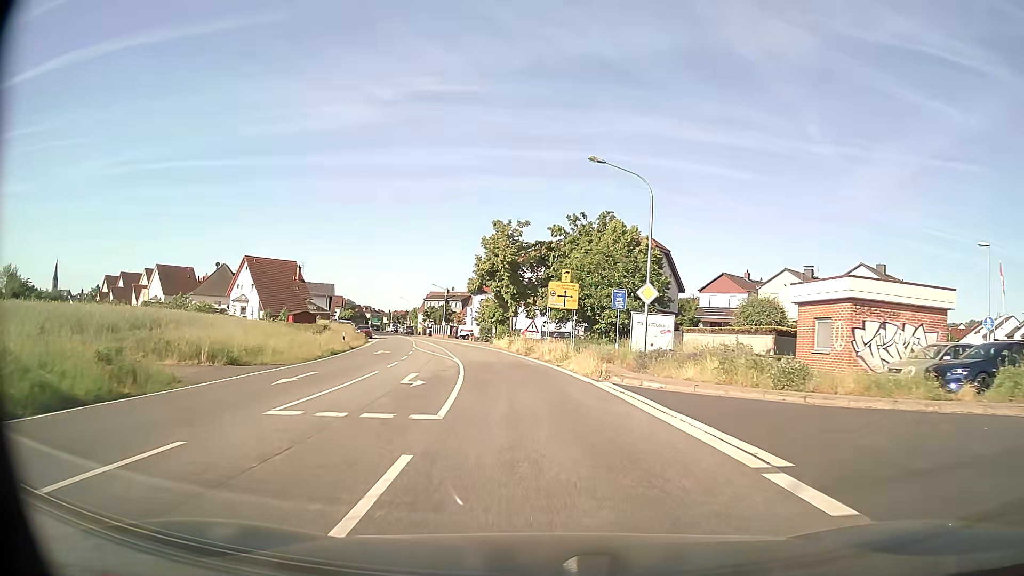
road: secondary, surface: asphalt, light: Day
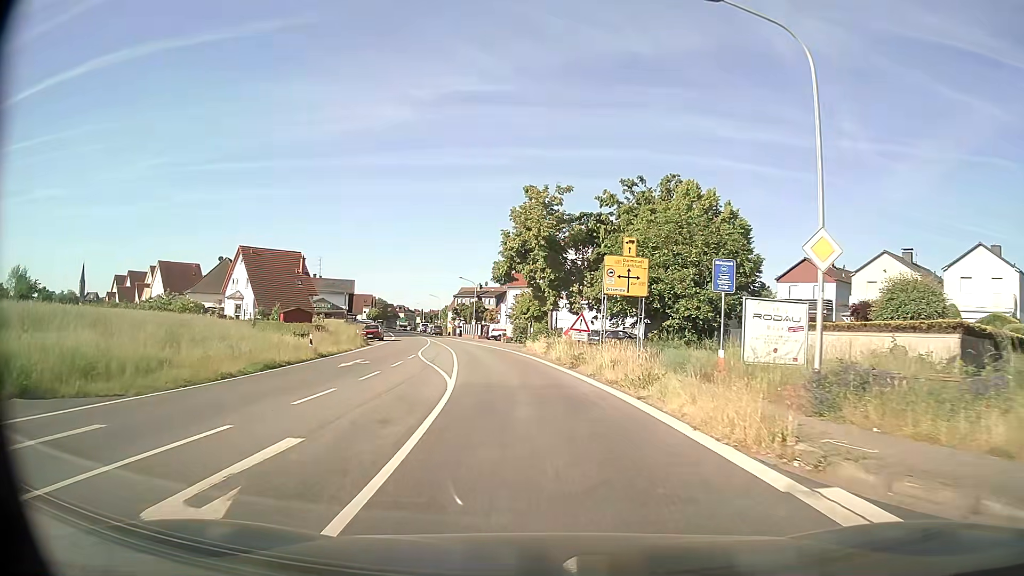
(-0.3, +13.0) m; -3°
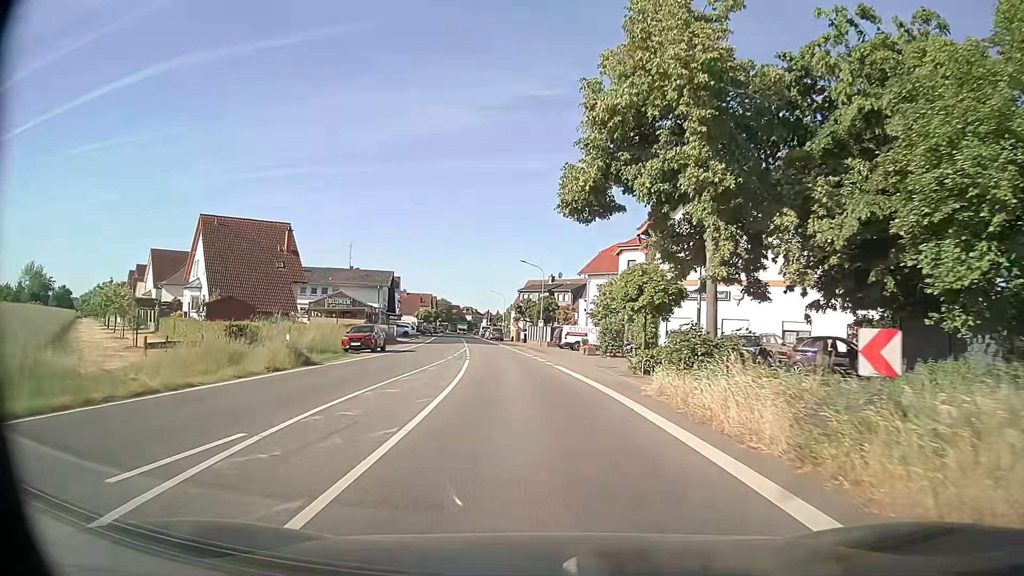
(-1.5, +25.2) m; -6°
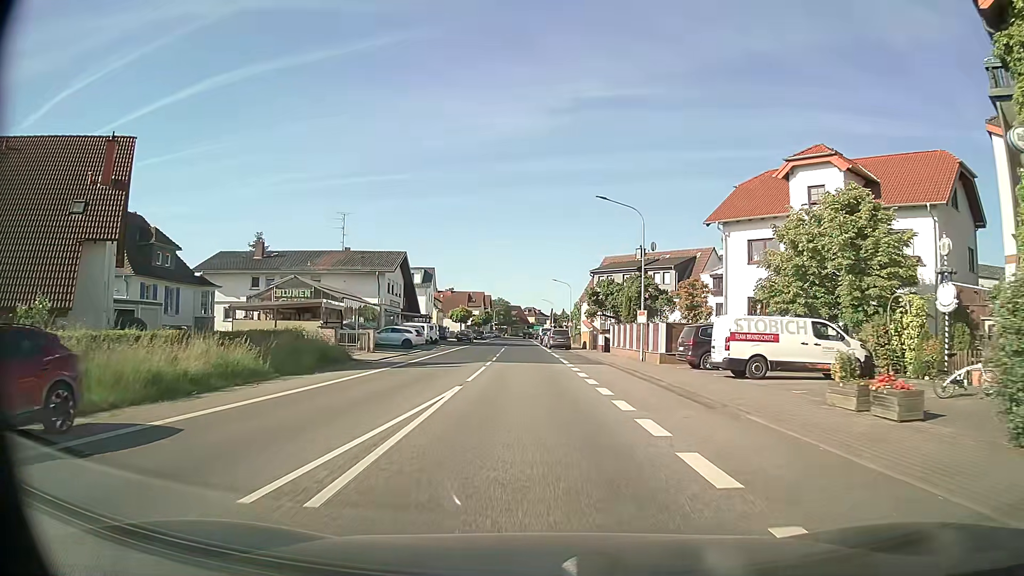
(-1.7, +31.1) m; -6°
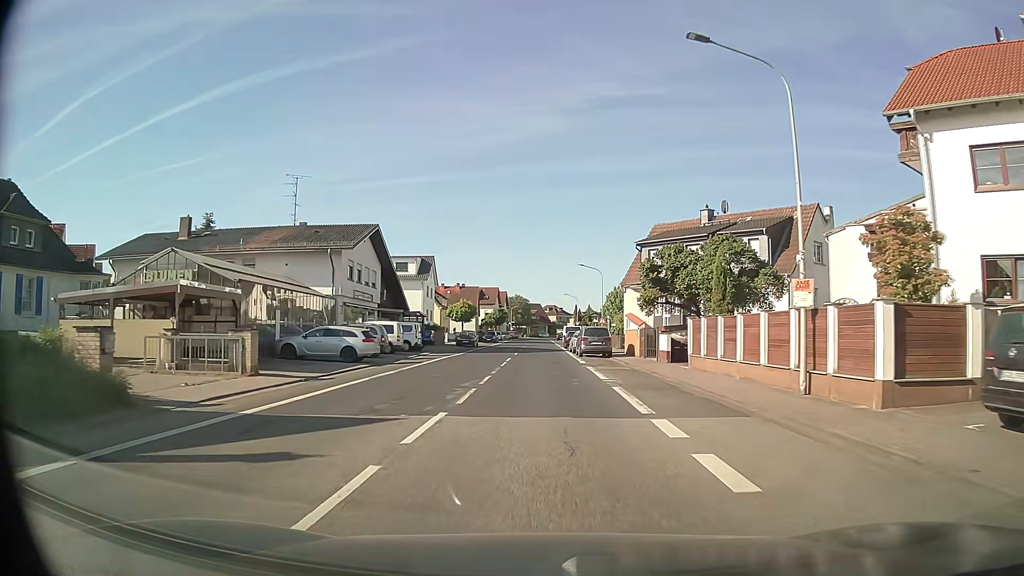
(-0.3, +18.6) m; -2°
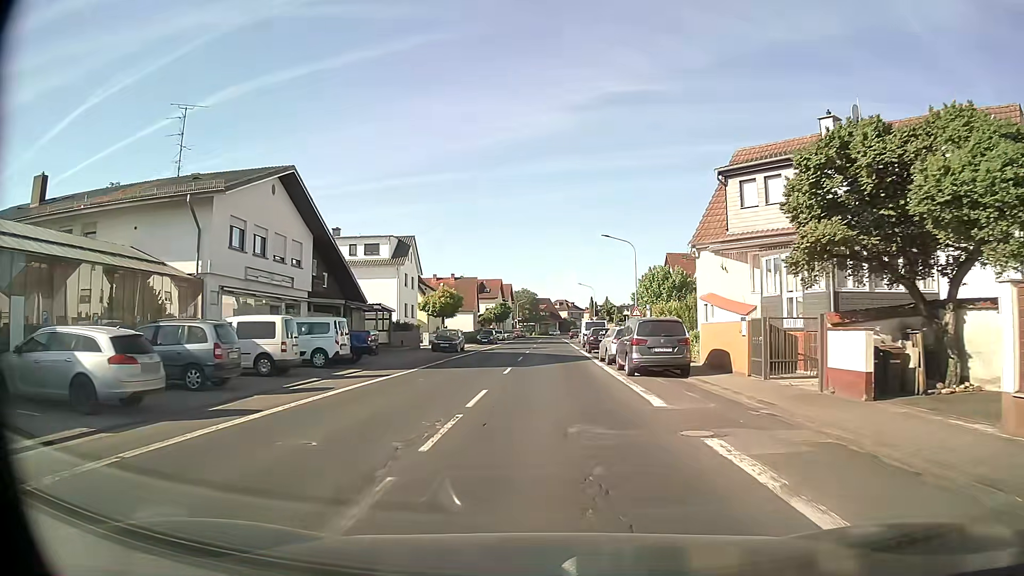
(-0.1, +18.3) m; 0°
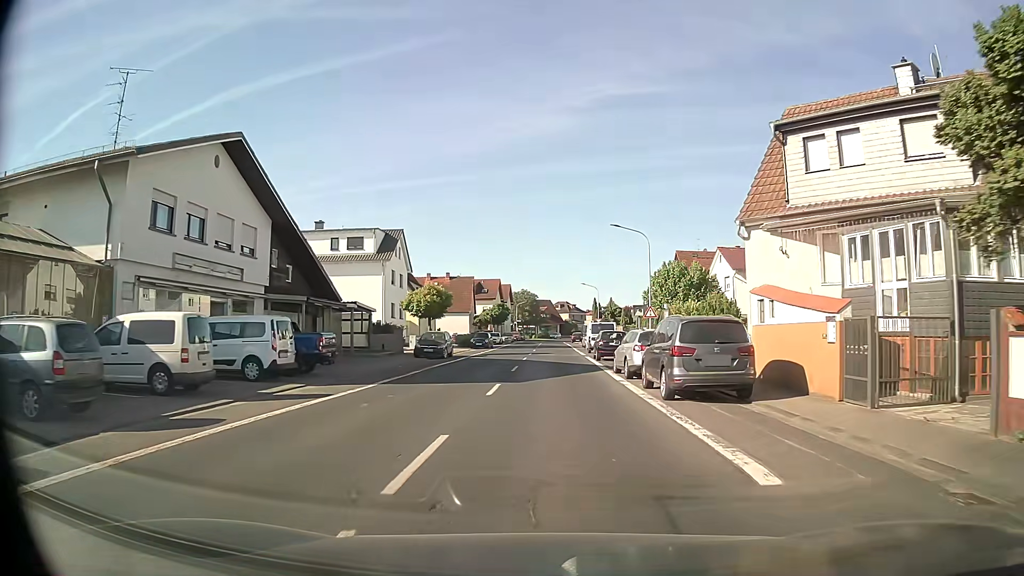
(-0.1, +6.0) m; 0°
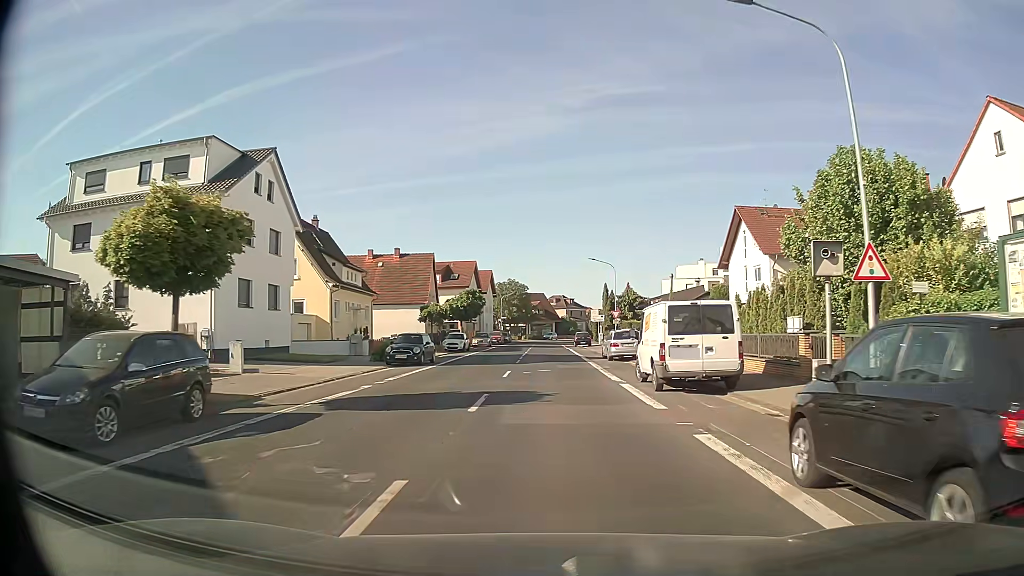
(+0.1, +29.6) m; +1°
